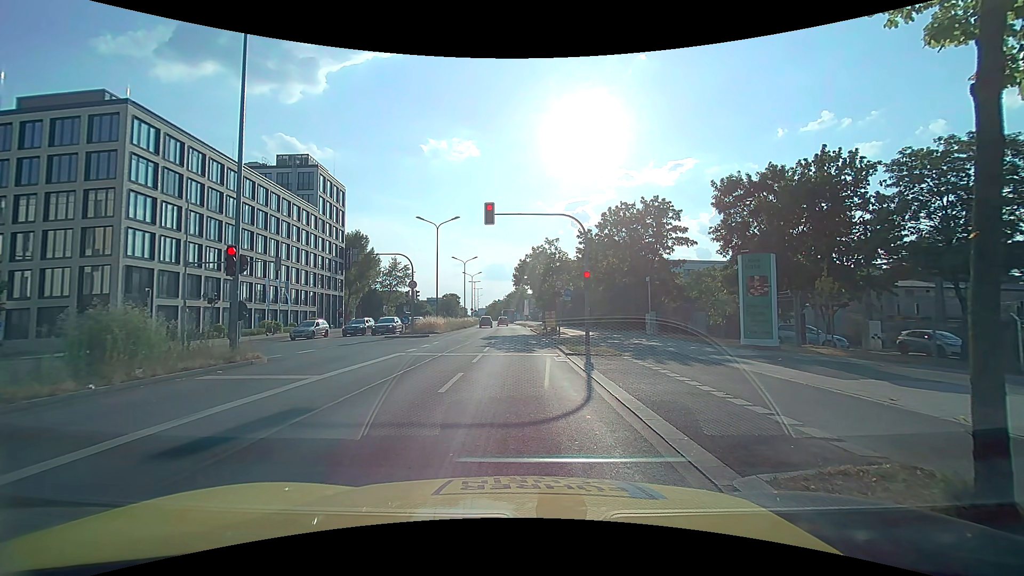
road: primary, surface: asphalt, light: Day
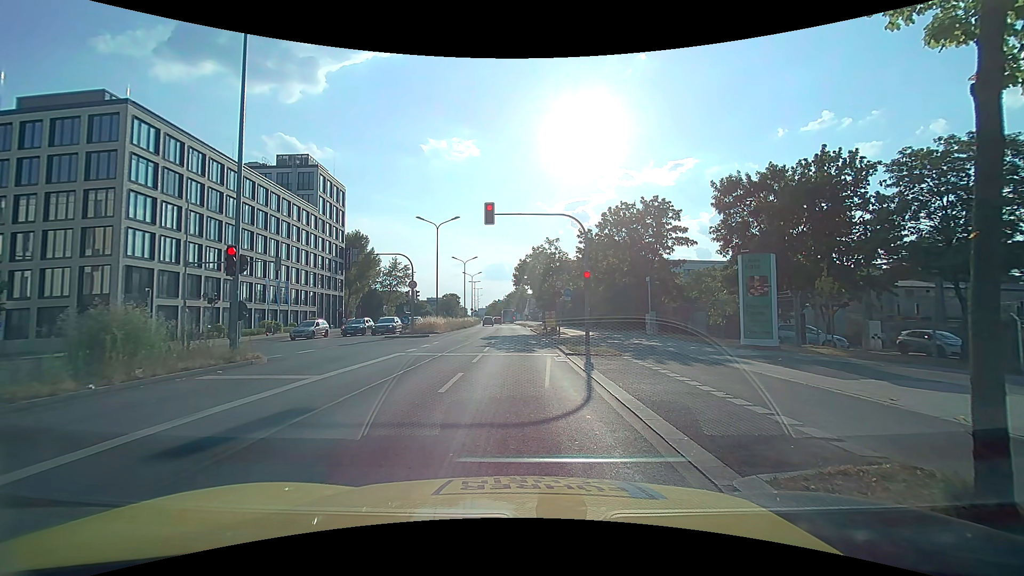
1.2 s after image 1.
(0.0, 0.0) m; 0°
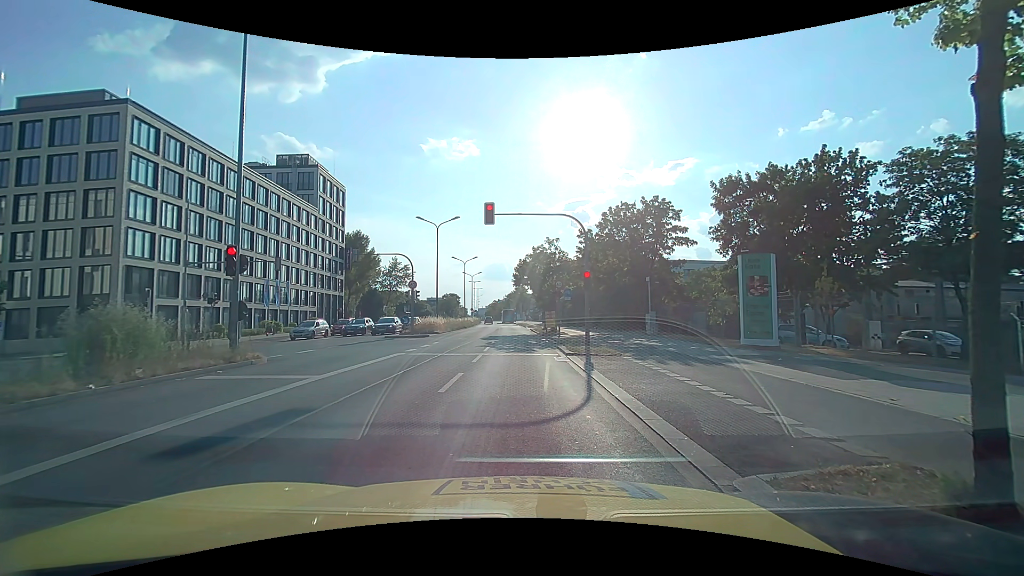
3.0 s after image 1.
(0.0, 0.0) m; 0°
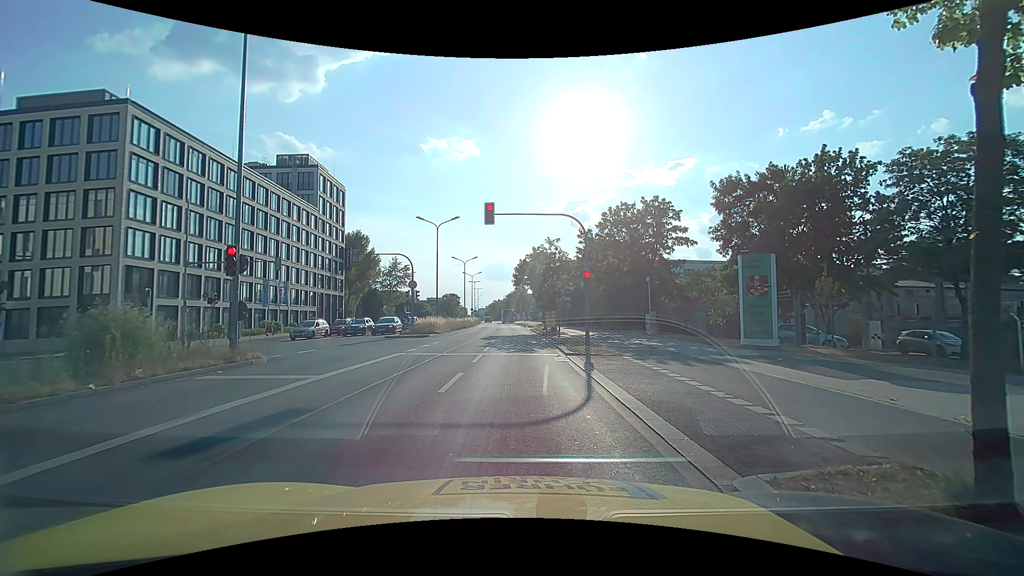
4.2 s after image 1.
(0.0, 0.0) m; 0°
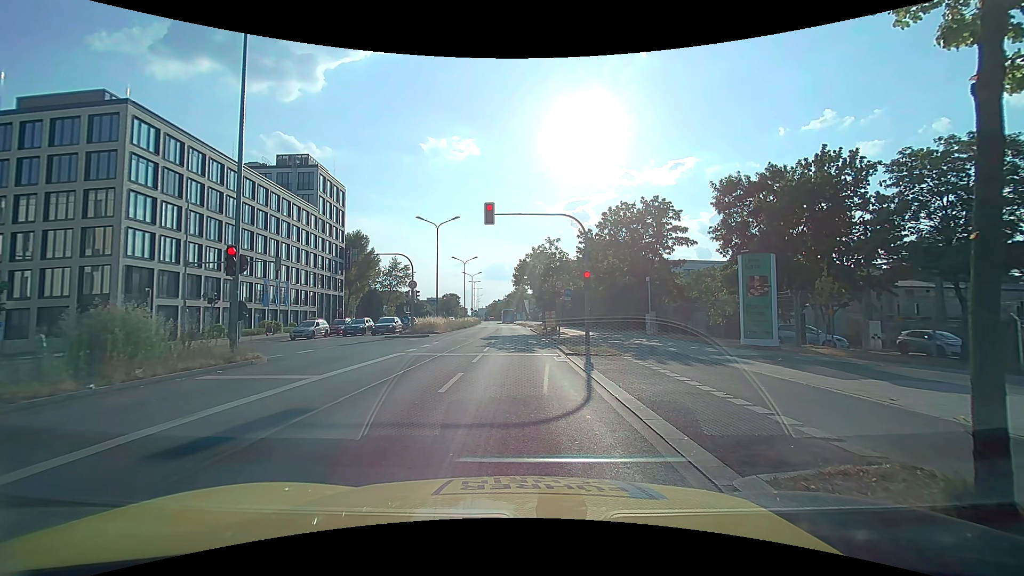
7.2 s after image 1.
(0.0, 0.0) m; 0°
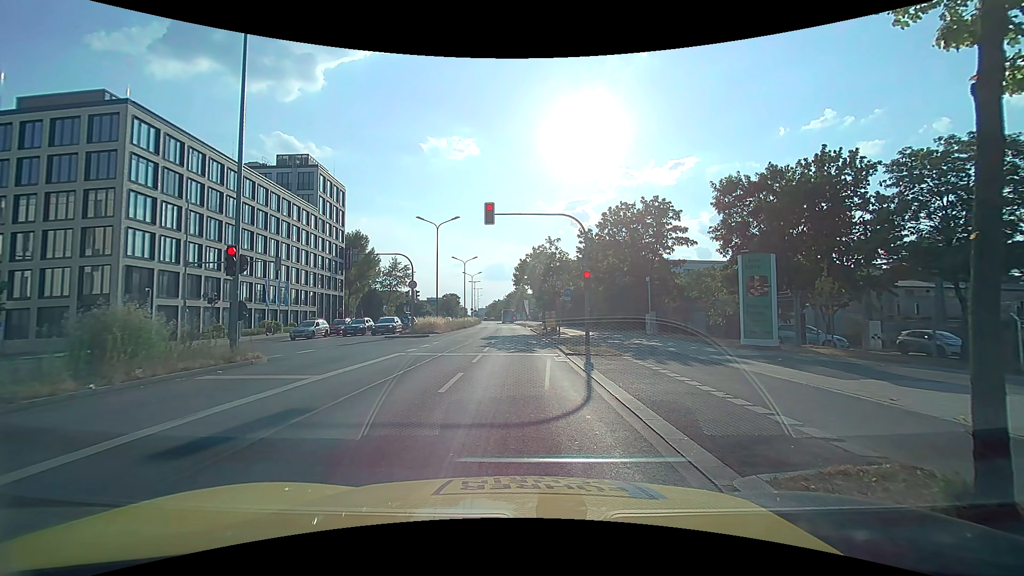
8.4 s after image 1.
(0.0, 0.0) m; 0°
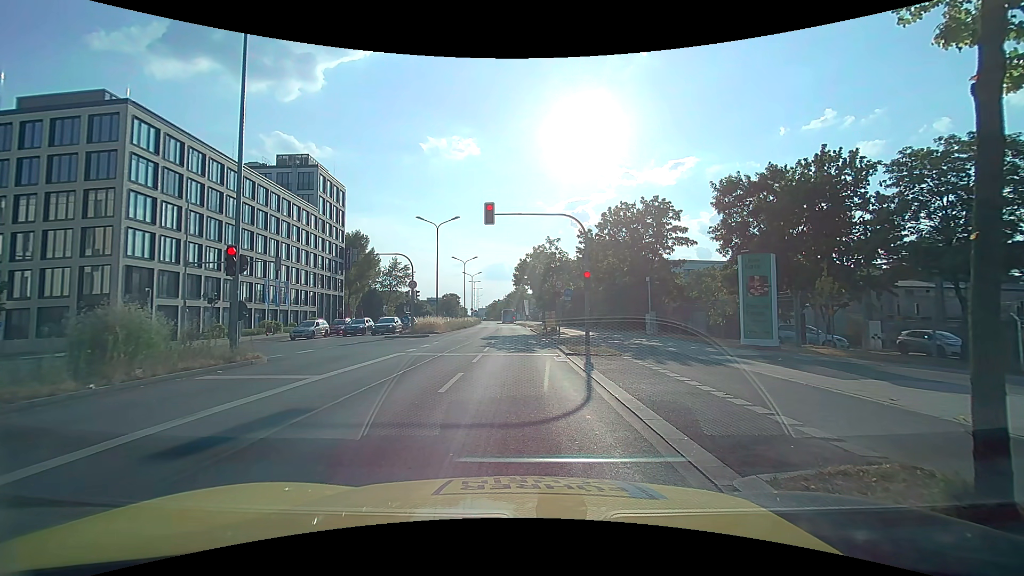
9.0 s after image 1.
(0.0, 0.0) m; 0°
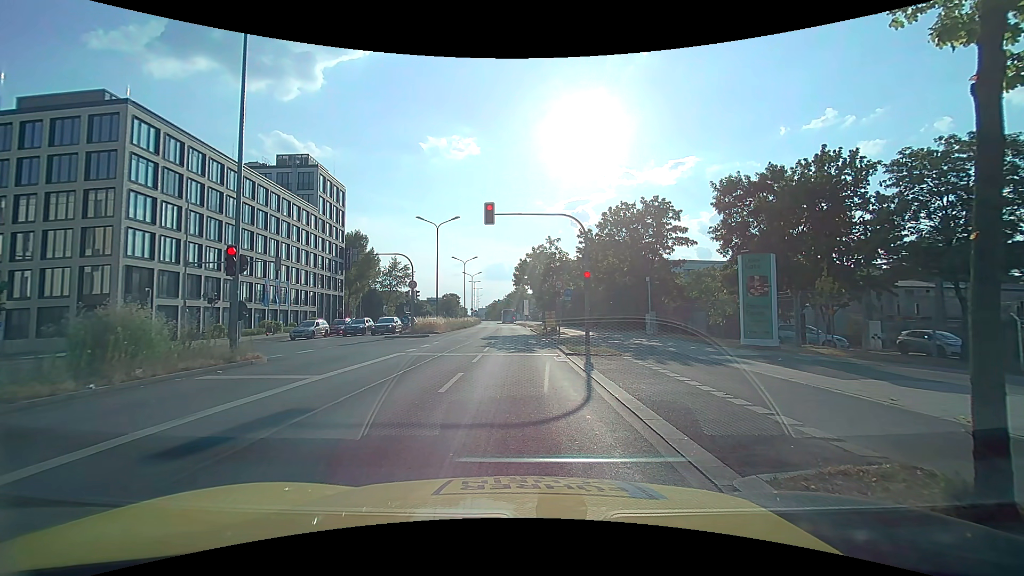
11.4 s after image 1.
(0.0, 0.0) m; 0°
